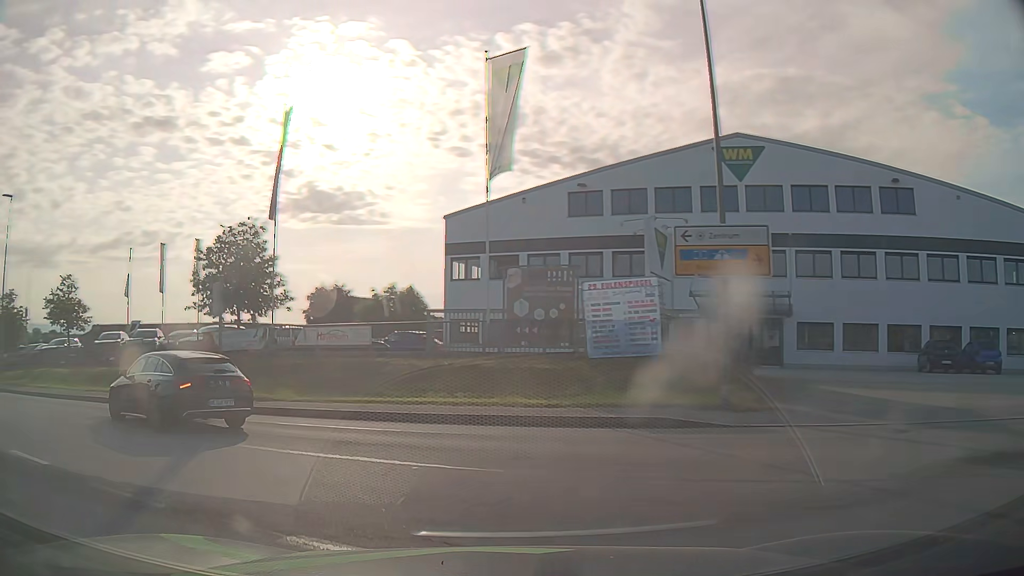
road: secondary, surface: asphalt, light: Day
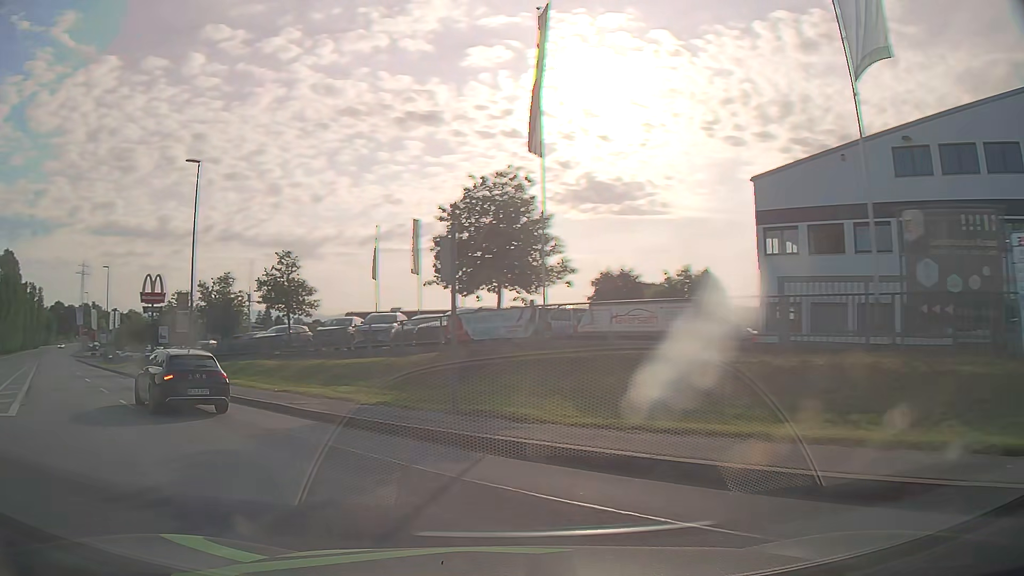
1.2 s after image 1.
(-1.6, +7.3) m; -25°
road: tertiary
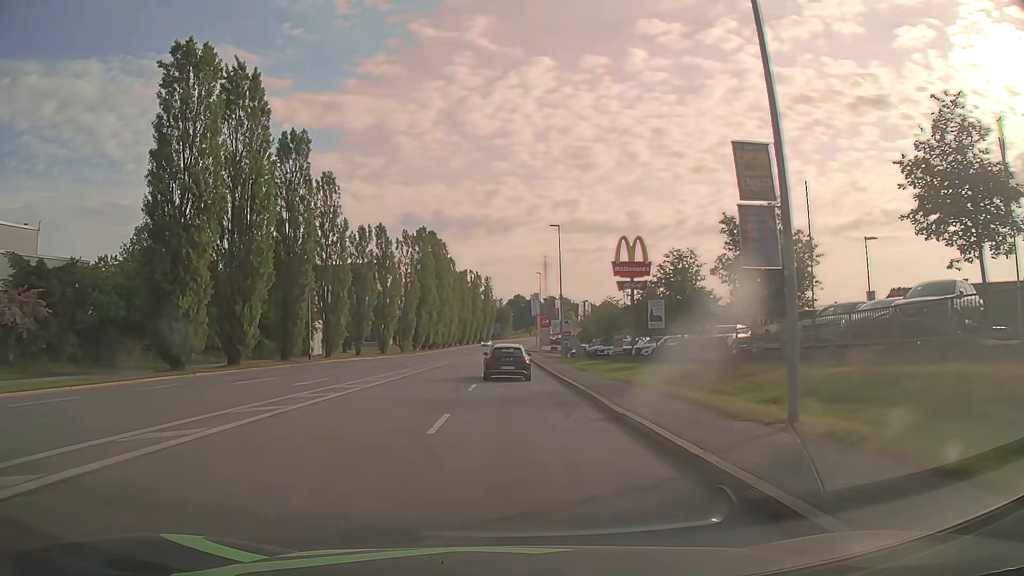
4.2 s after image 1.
(-10.9, +20.2) m; -41°
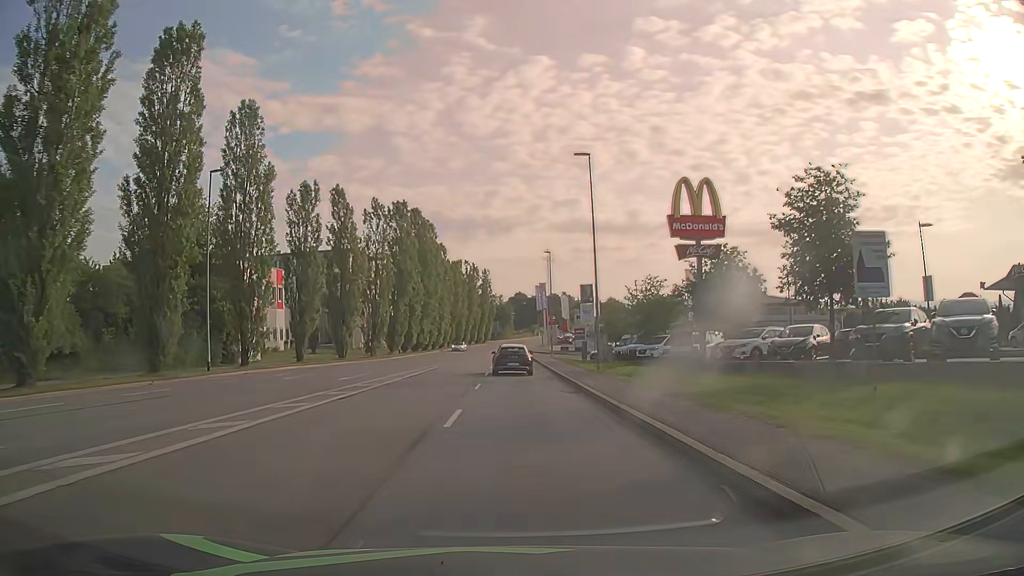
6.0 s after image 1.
(0.0, +19.4) m; 0°
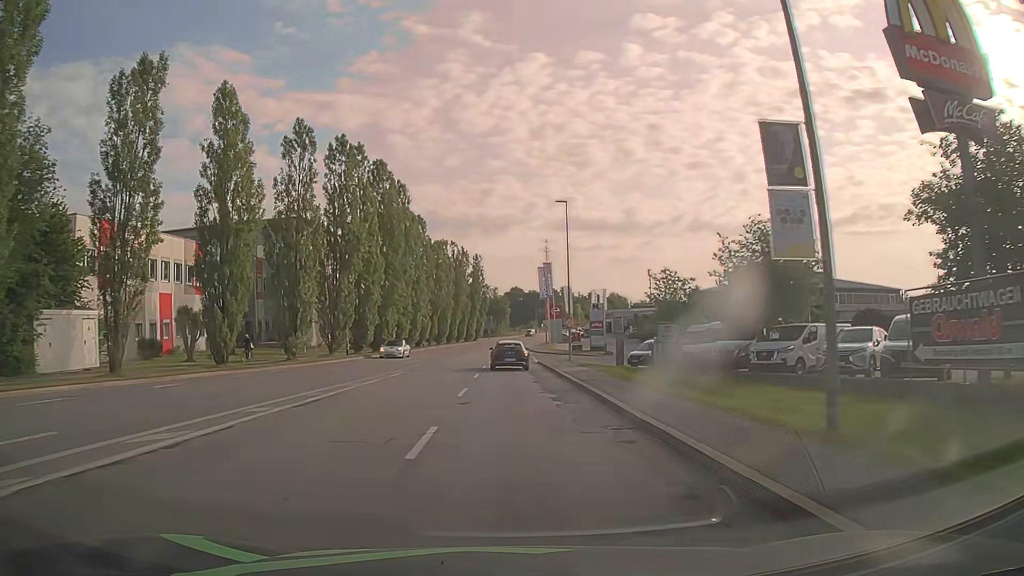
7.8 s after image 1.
(+0.1, +23.3) m; 0°
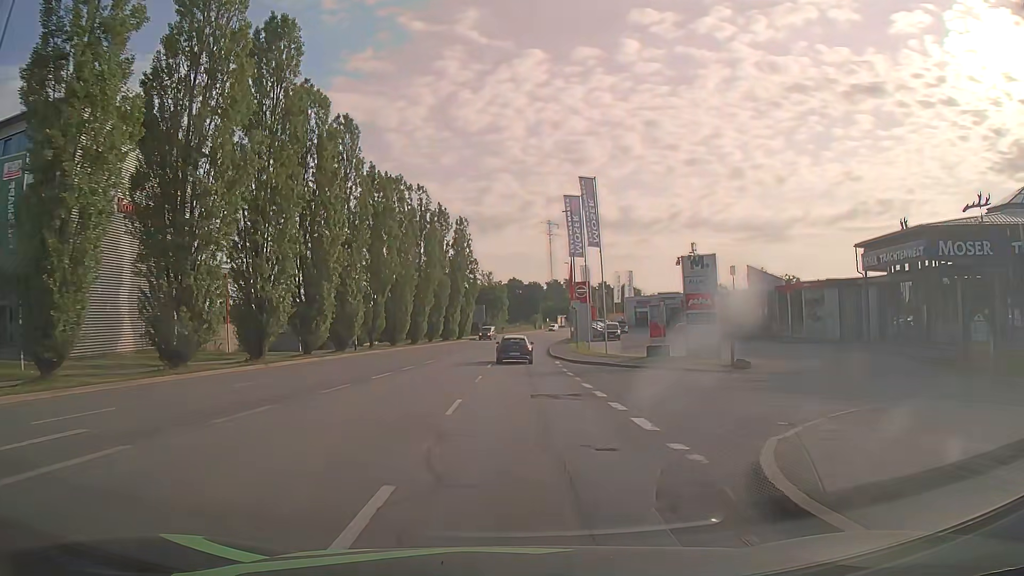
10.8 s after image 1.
(-0.2, +40.5) m; 0°
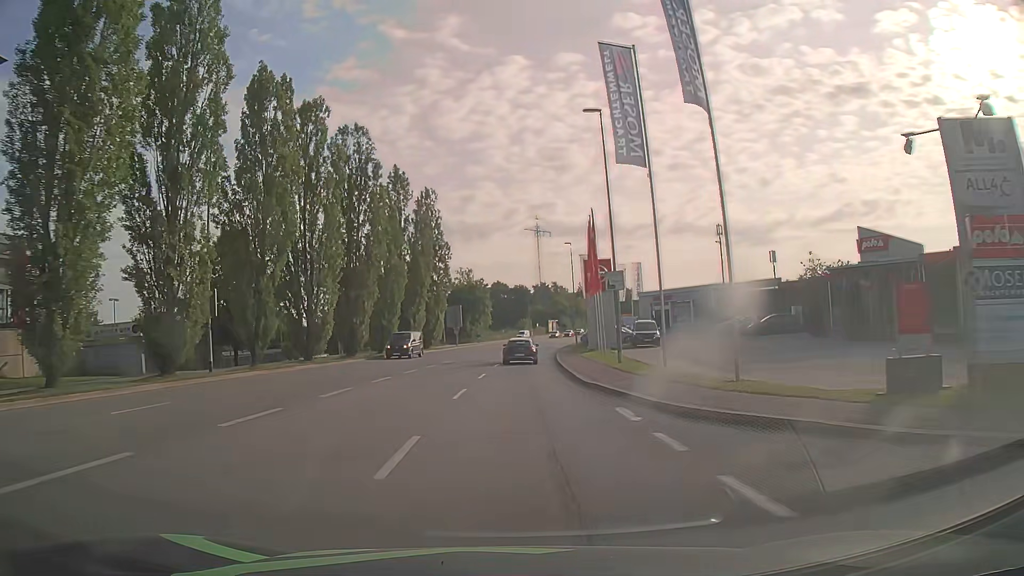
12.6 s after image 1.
(+0.3, +23.9) m; +1°
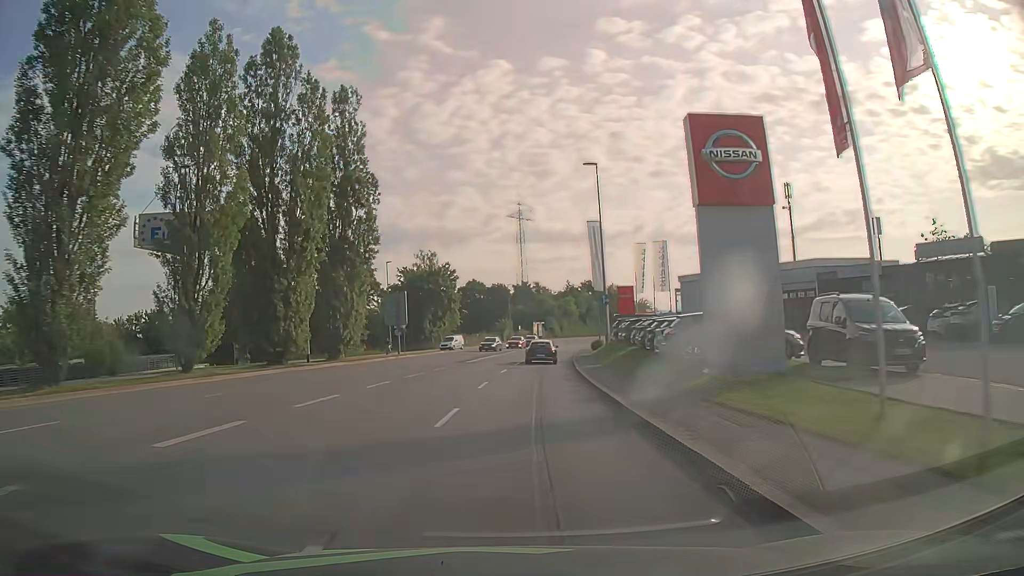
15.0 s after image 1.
(+0.5, +32.1) m; +2°
(0, +10) (0, +20) (+1, +30) (+2, +40) (+3, +50) (+4, +60) (+5, +70) (+7, +80) (+9, +89) (+11, +99) m
